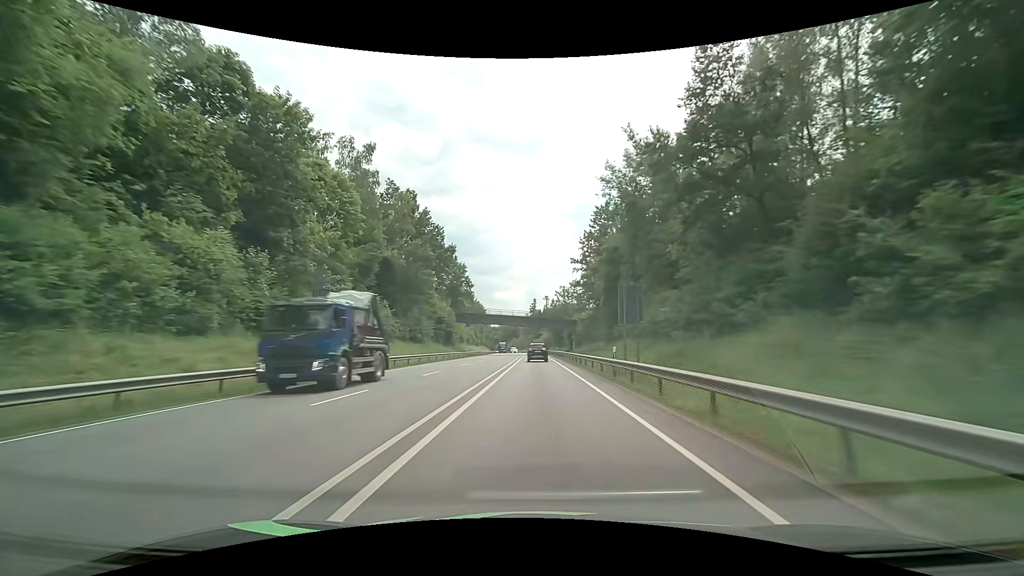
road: primary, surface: asphalt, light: Day
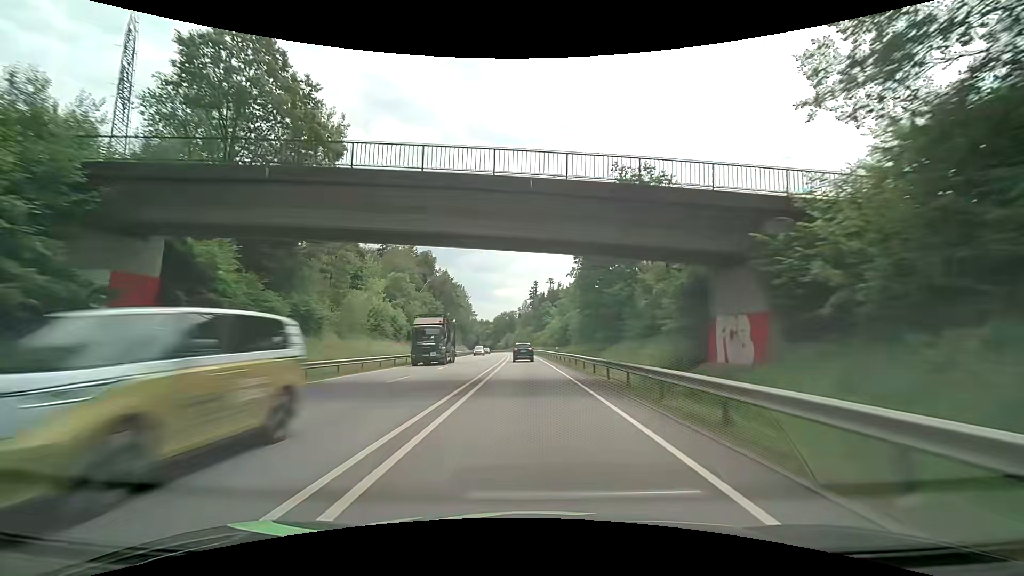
(+0.1, +77.3) m; 0°
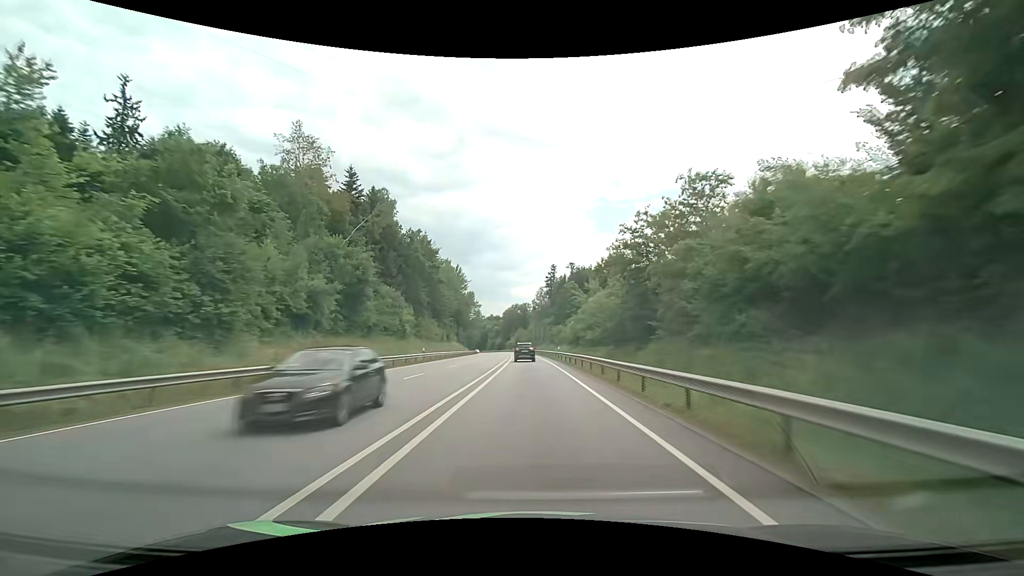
(-0.8, +46.2) m; -2°
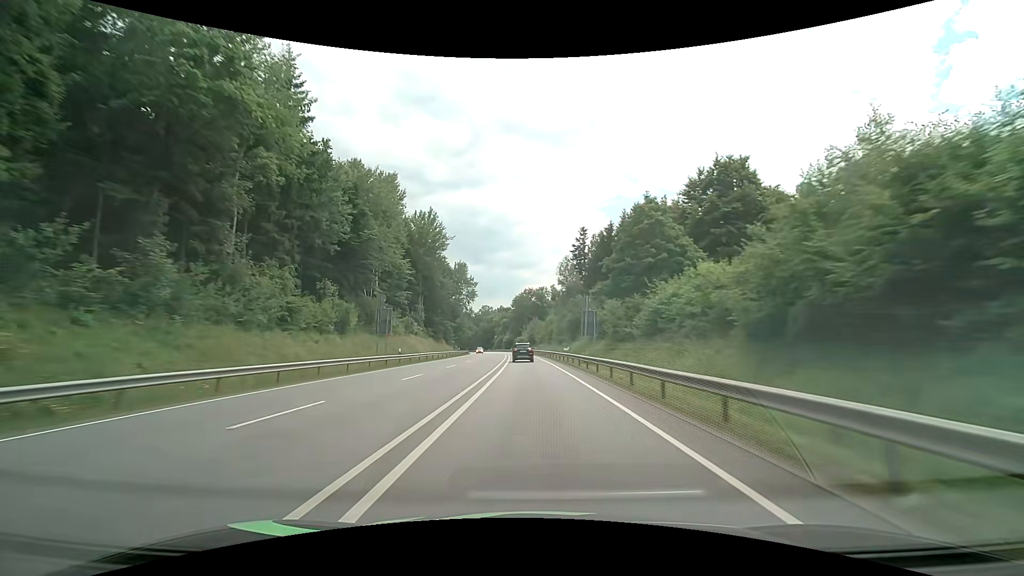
(-1.0, +61.6) m; -2°
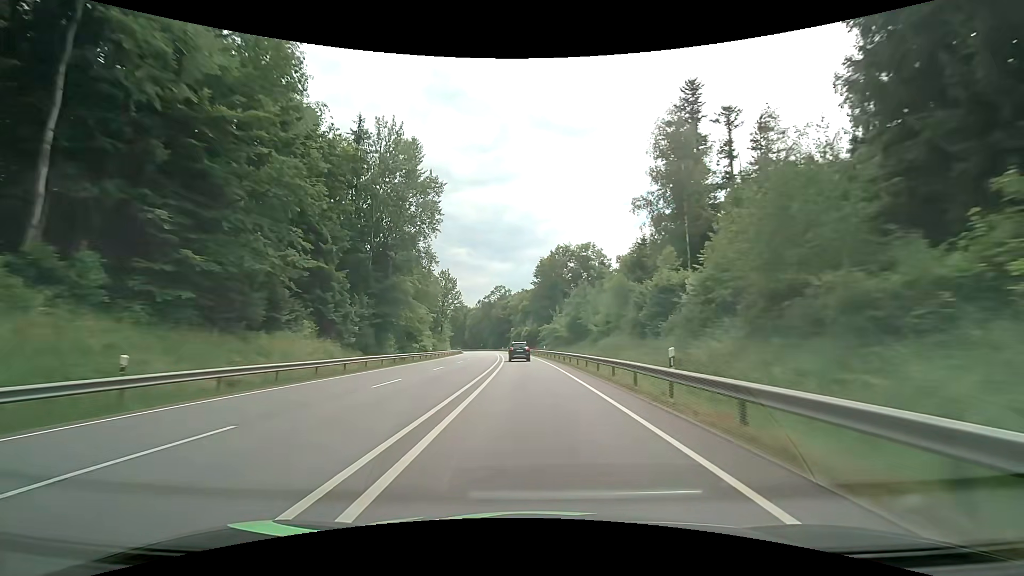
(-1.8, +76.8) m; -3°
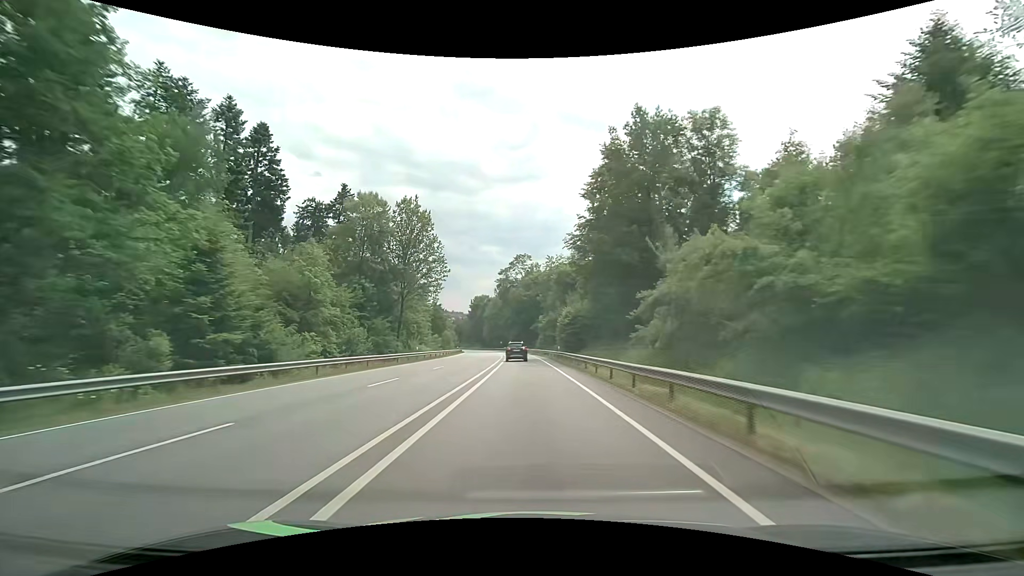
(-1.7, +60.6) m; -4°
(0, +10) (0, +20) (0, +30) (-1, +40) (-1, +50) (-2, +60) (-2, +70) (-3, +80) (-4, +90) (-5, +100) m
